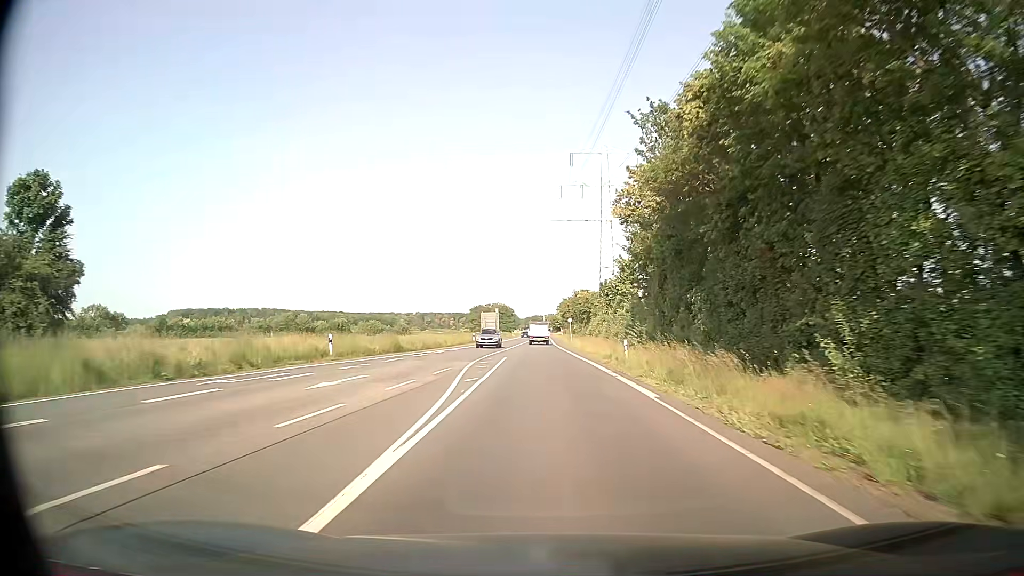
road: secondary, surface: asphalt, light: Day
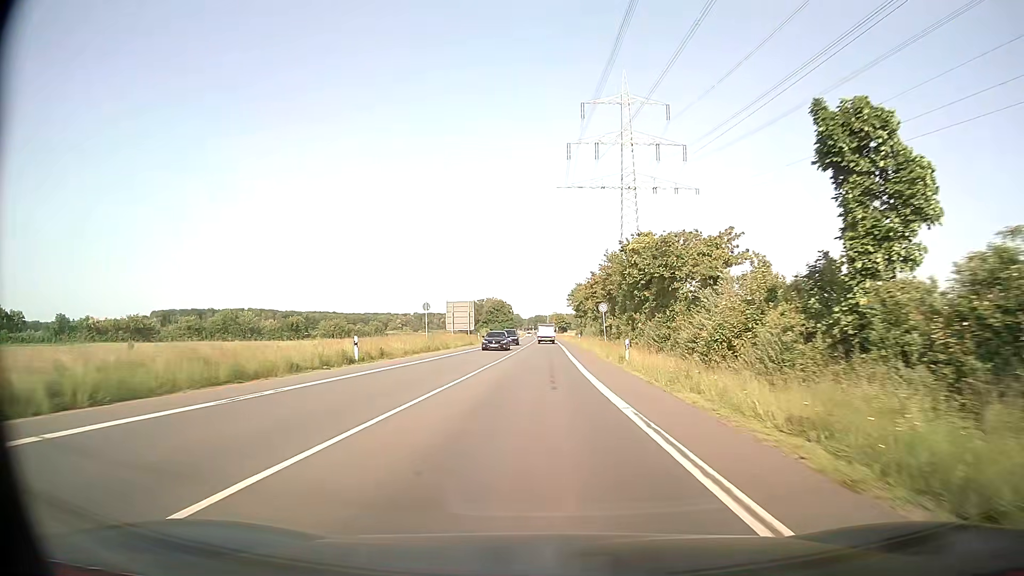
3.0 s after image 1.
(-0.2, +51.7) m; -1°
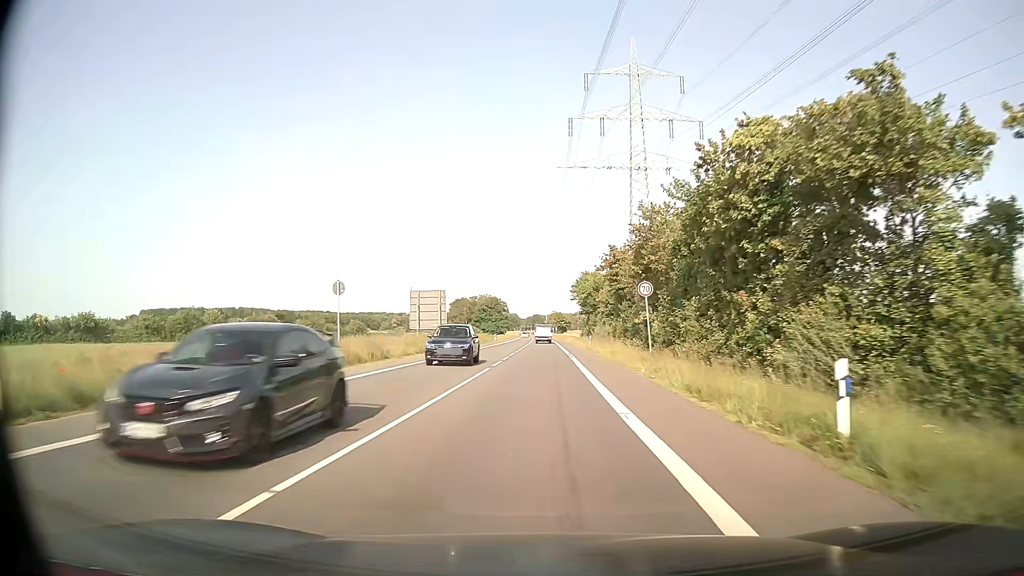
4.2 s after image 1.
(+0.1, +21.1) m; +1°
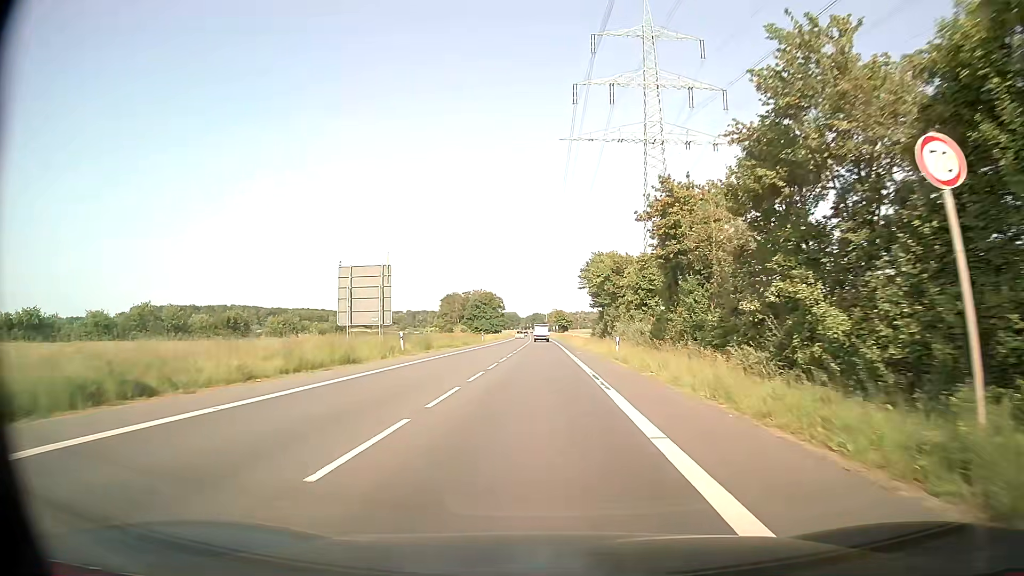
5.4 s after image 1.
(-0.1, +21.3) m; 0°
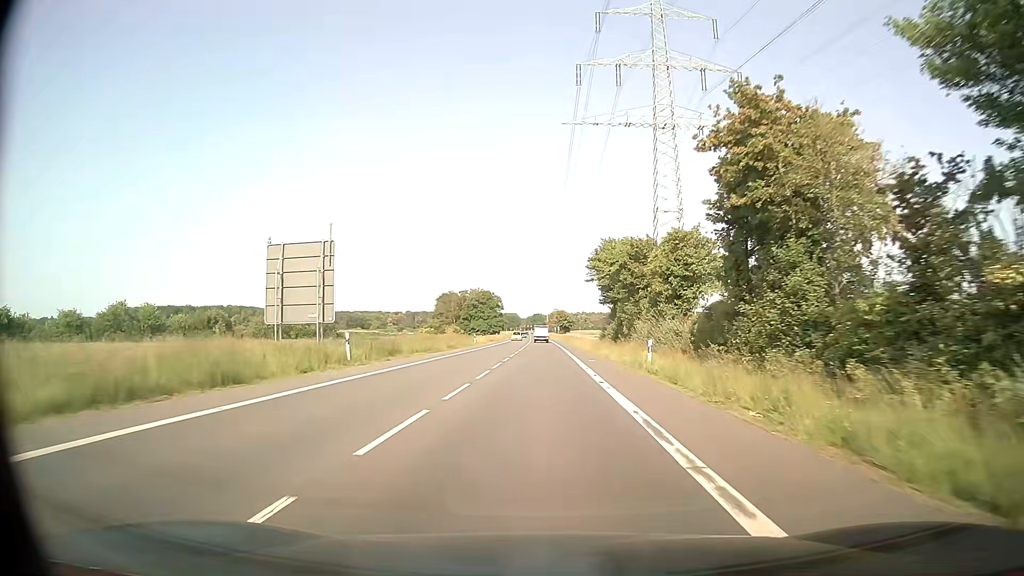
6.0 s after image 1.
(0.0, +10.7) m; 0°
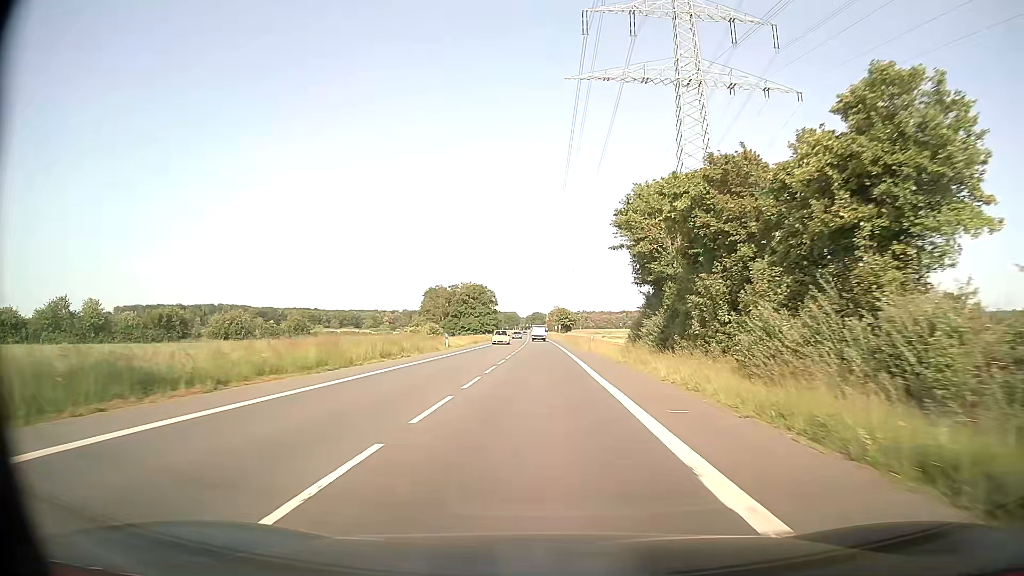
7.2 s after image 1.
(0.0, +21.6) m; 0°
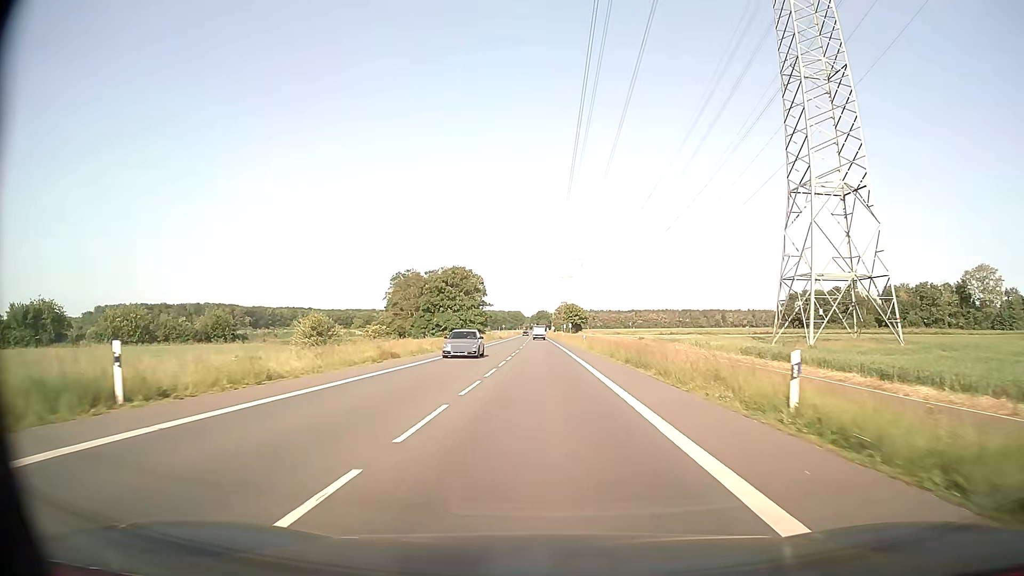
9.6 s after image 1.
(0.0, +43.9) m; 0°
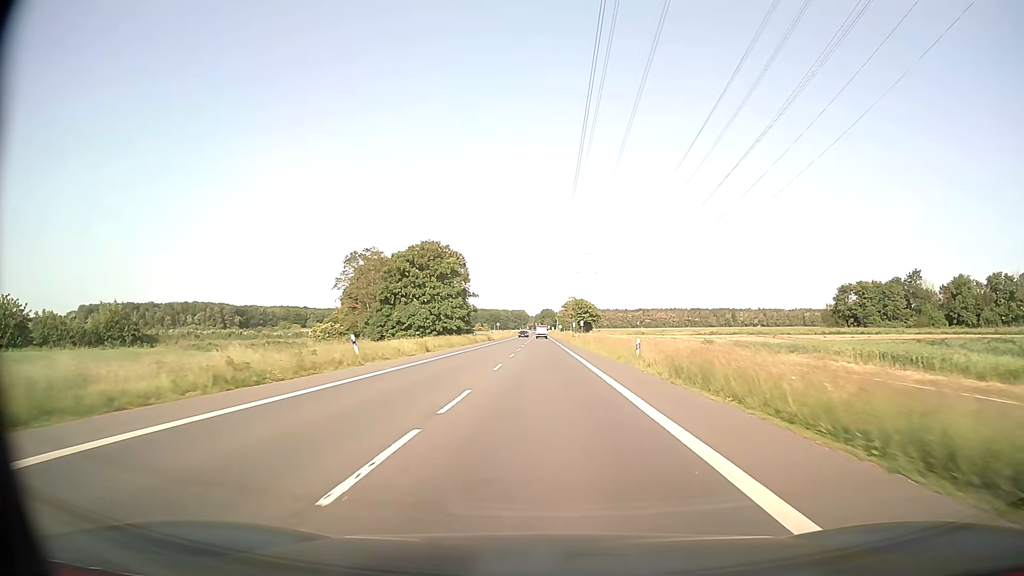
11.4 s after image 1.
(-0.1, +33.4) m; 0°
(0, +10) (0, +20) (0, +30) (0, +40) (0, +50) (0, +60) (0, +70) (0, +80) (0, +90) (0, +100) m
